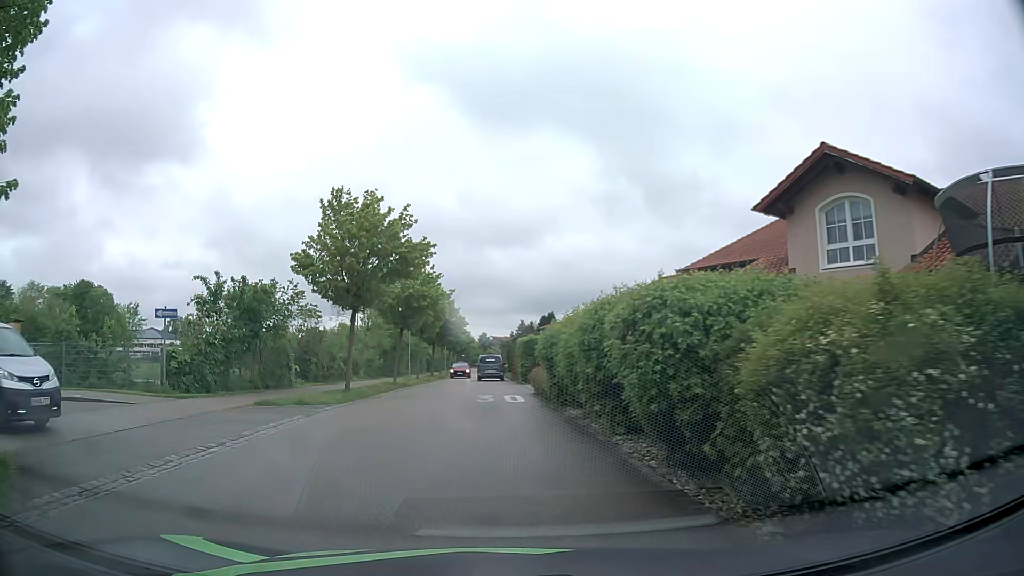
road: residential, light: Day
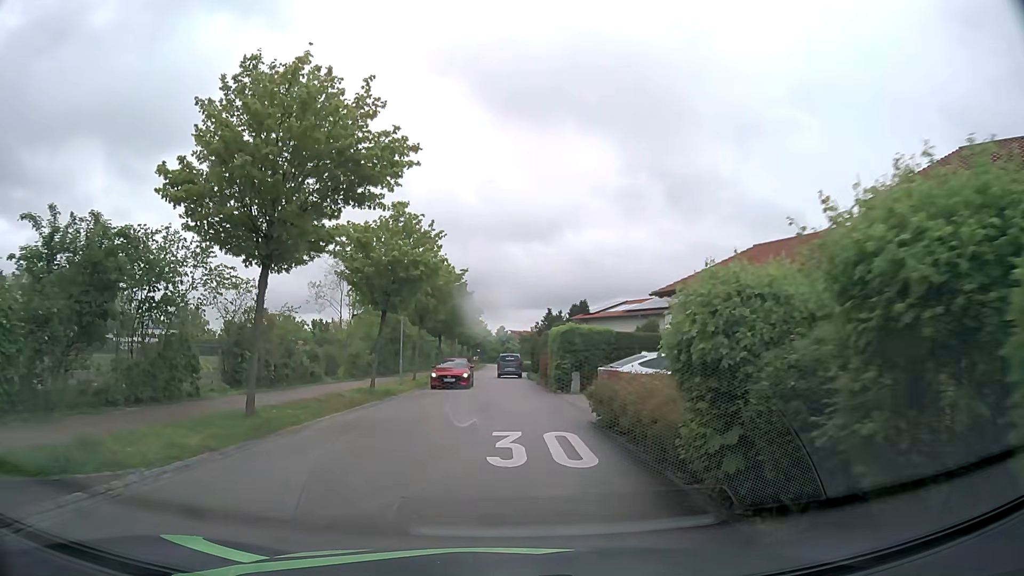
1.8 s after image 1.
(-0.5, +11.9) m; -2°
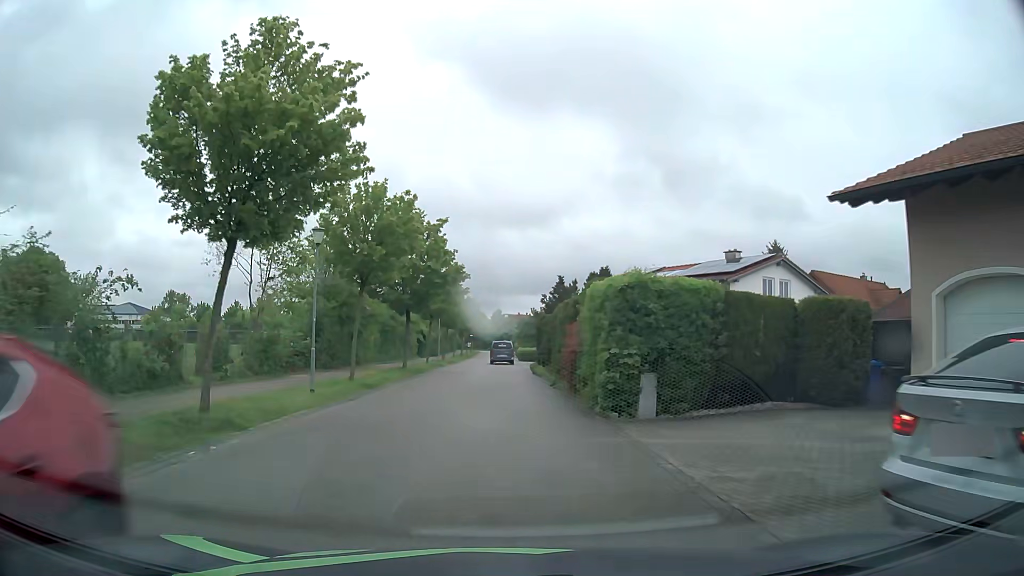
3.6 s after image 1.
(+0.2, +14.6) m; +1°
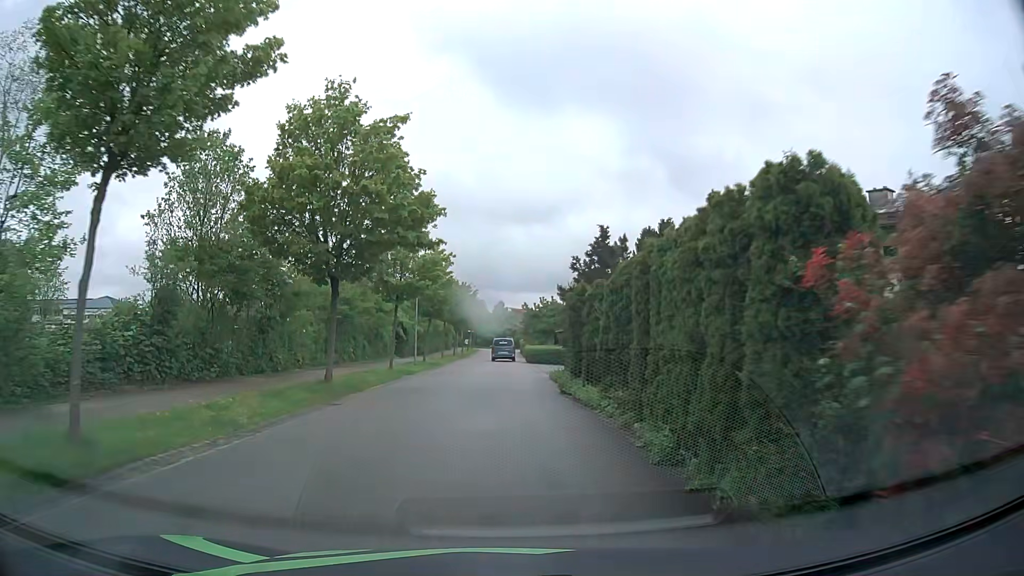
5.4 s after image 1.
(-0.1, +15.9) m; 0°
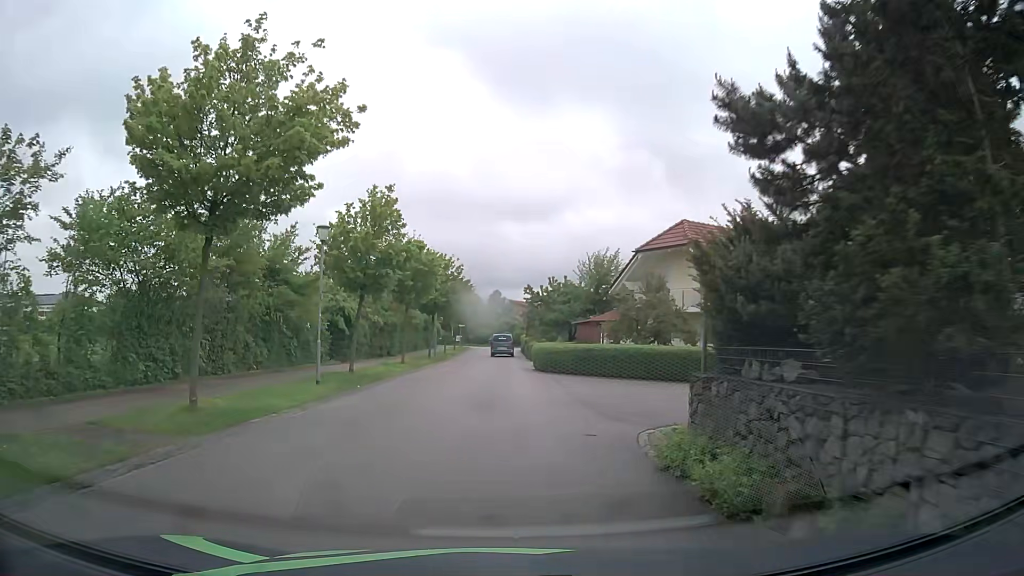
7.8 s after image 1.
(0.0, +19.4) m; -1°
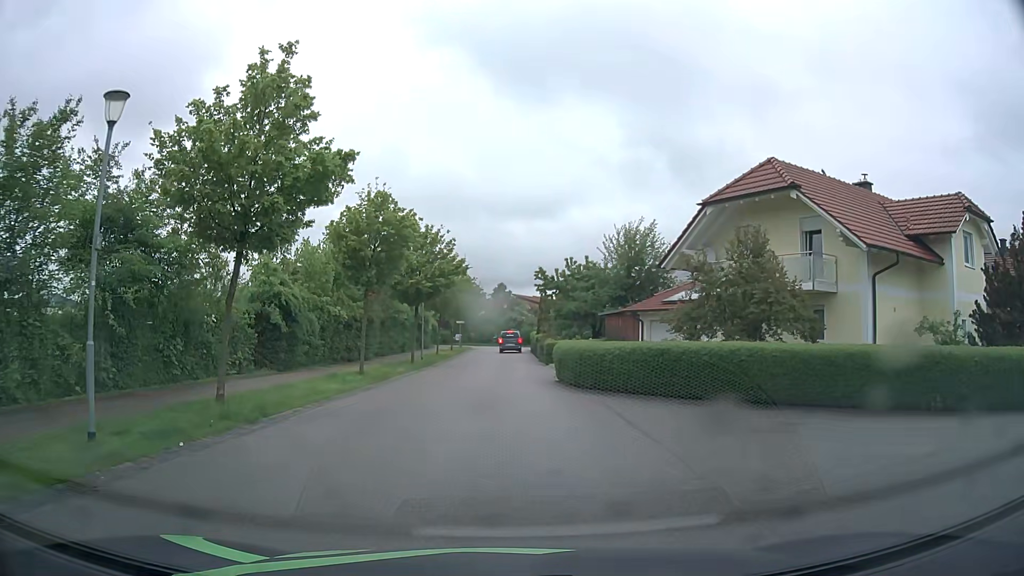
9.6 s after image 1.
(+0.1, +11.2) m; 0°
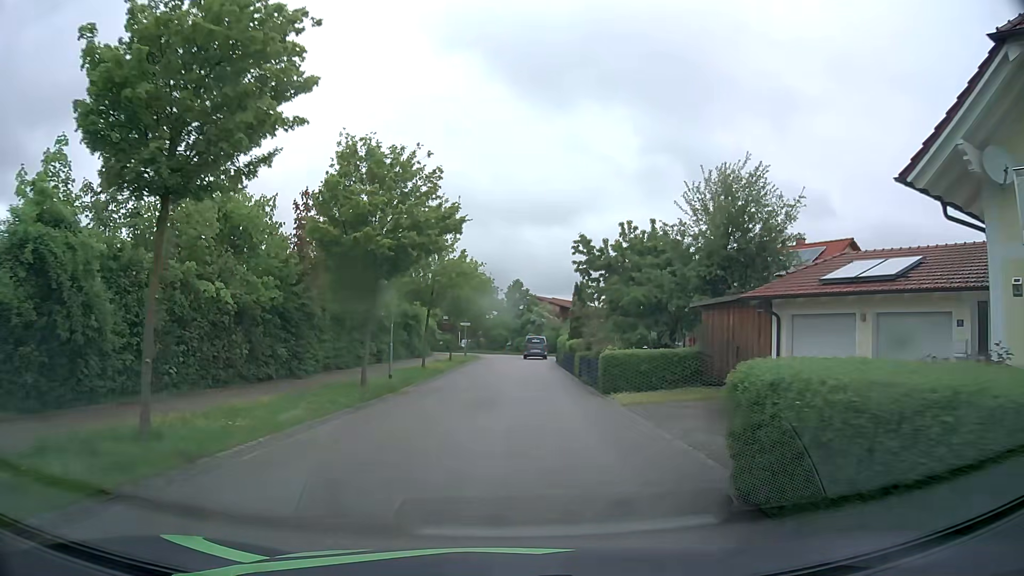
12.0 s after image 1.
(-0.2, +16.2) m; -1°
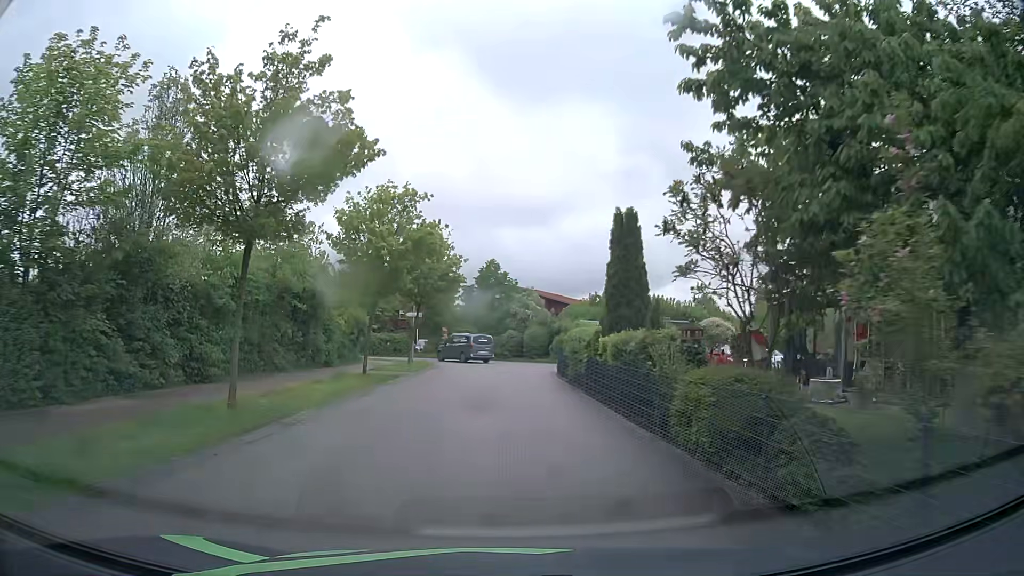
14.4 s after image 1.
(+0.6, +20.8) m; +3°
